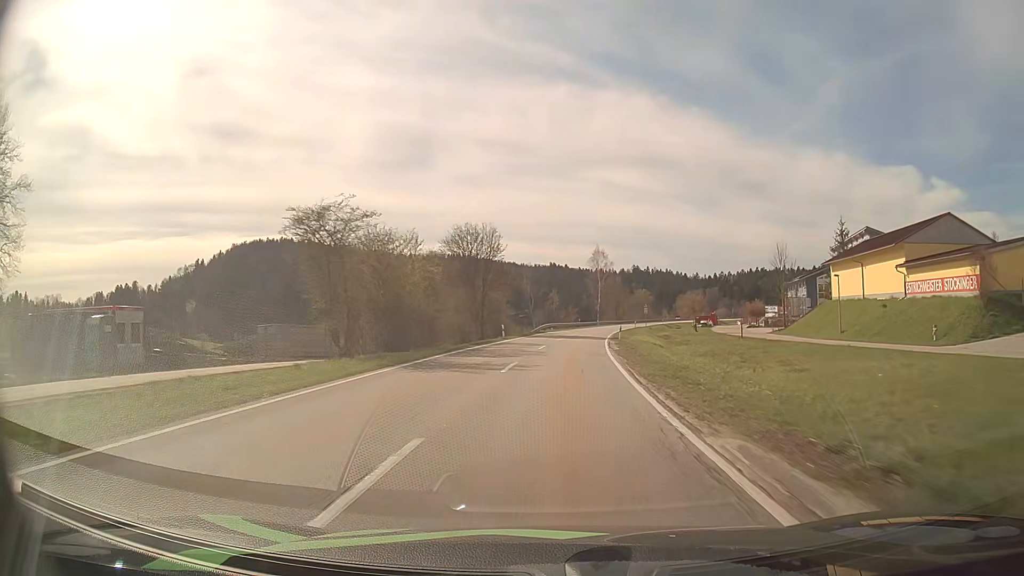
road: secondary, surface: asphalt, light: Day
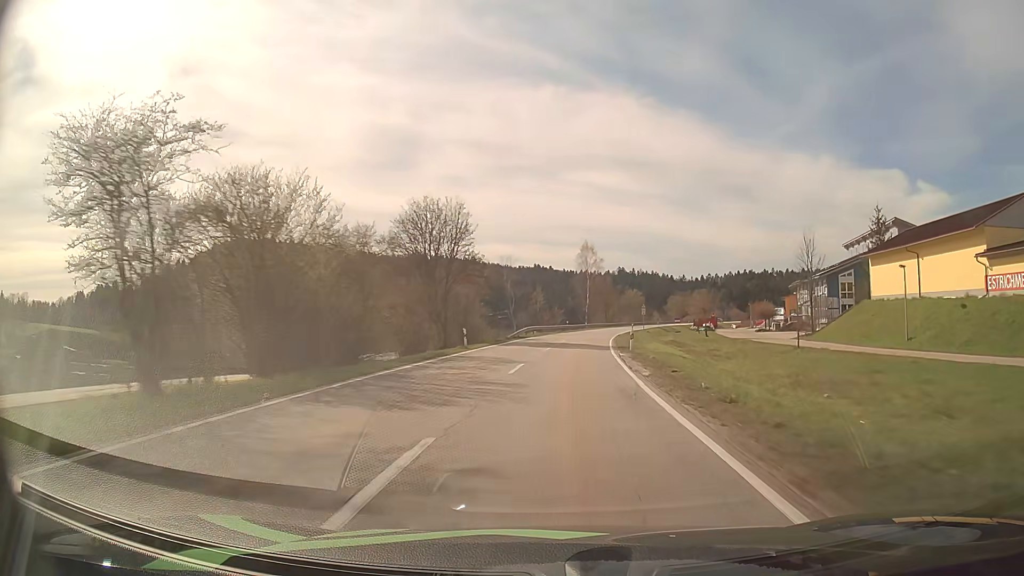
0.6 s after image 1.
(+0.2, +13.7) m; +1°
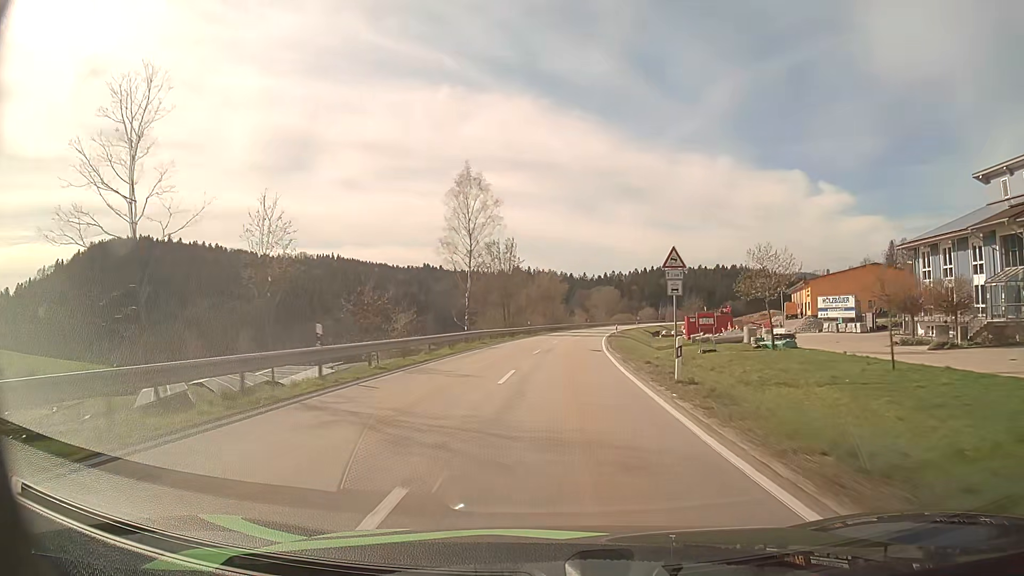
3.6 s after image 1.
(+5.1, +69.2) m; +9°
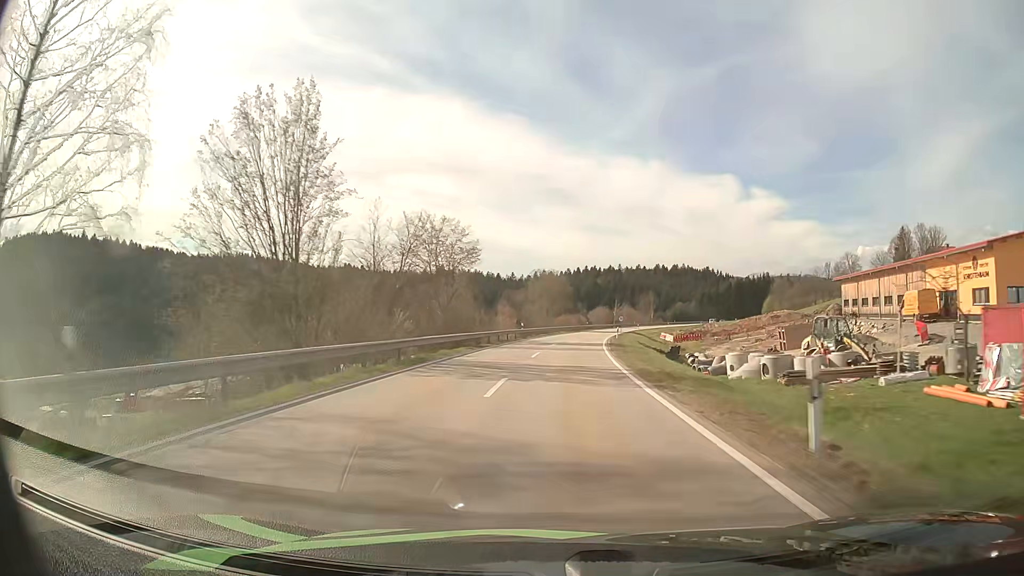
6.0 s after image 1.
(+2.8, +56.5) m; +6°
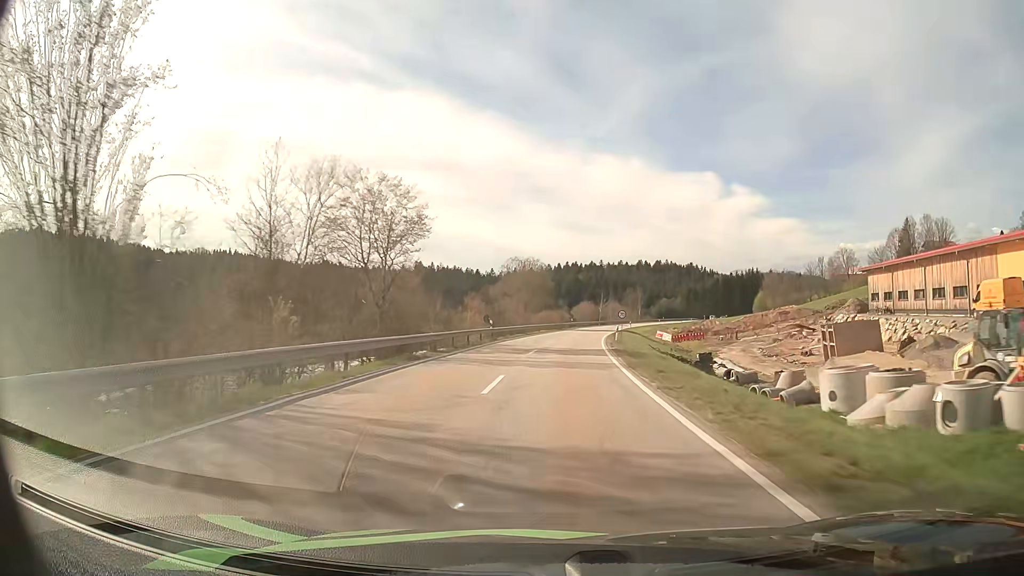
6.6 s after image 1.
(+0.2, +14.2) m; +2°
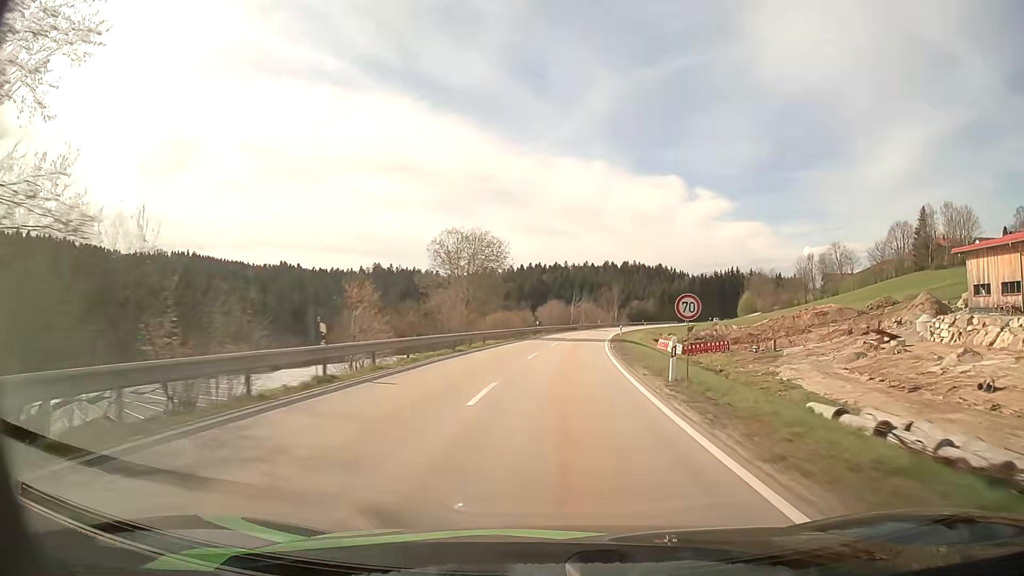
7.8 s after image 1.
(+0.7, +28.4) m; +3°
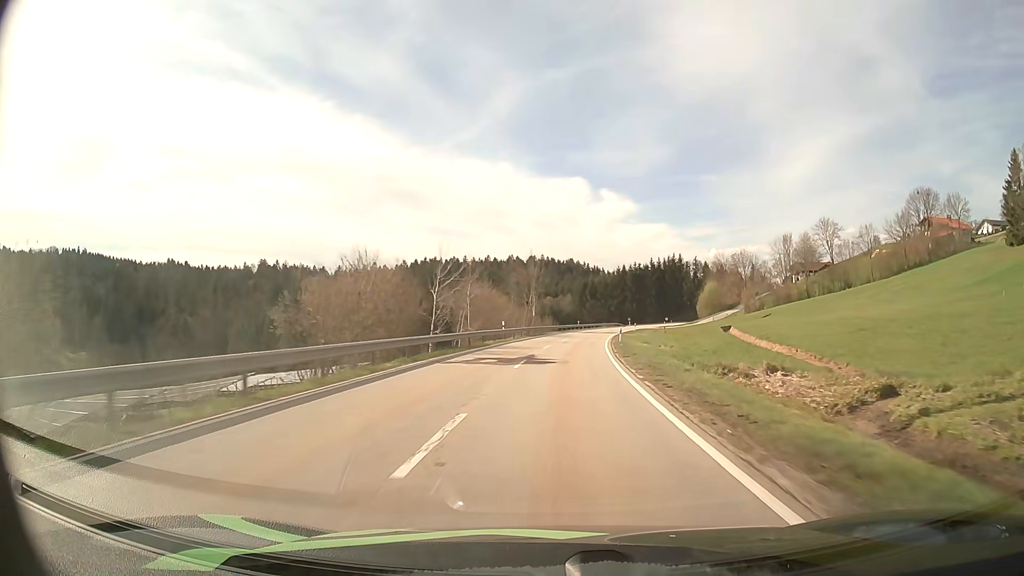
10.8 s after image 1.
(+5.6, +71.5) m; +8°
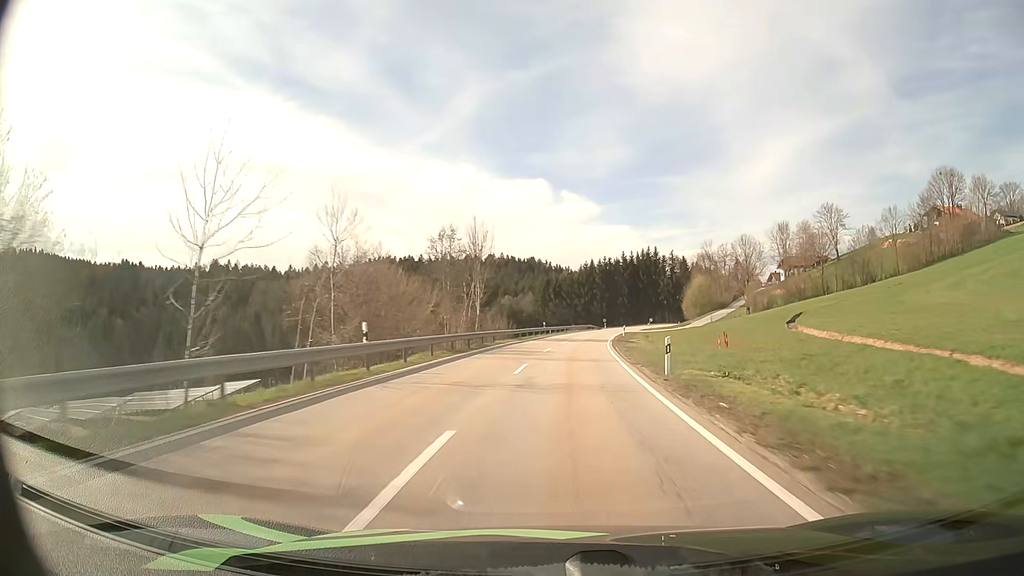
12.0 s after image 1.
(+0.9, +29.0) m; +3°
(0, +10) (+1, +20) (+1, +30) (+2, +40) (+3, +50) (+4, +60) (+5, +70) (+7, +80) (+9, +89) (+11, +99) m
